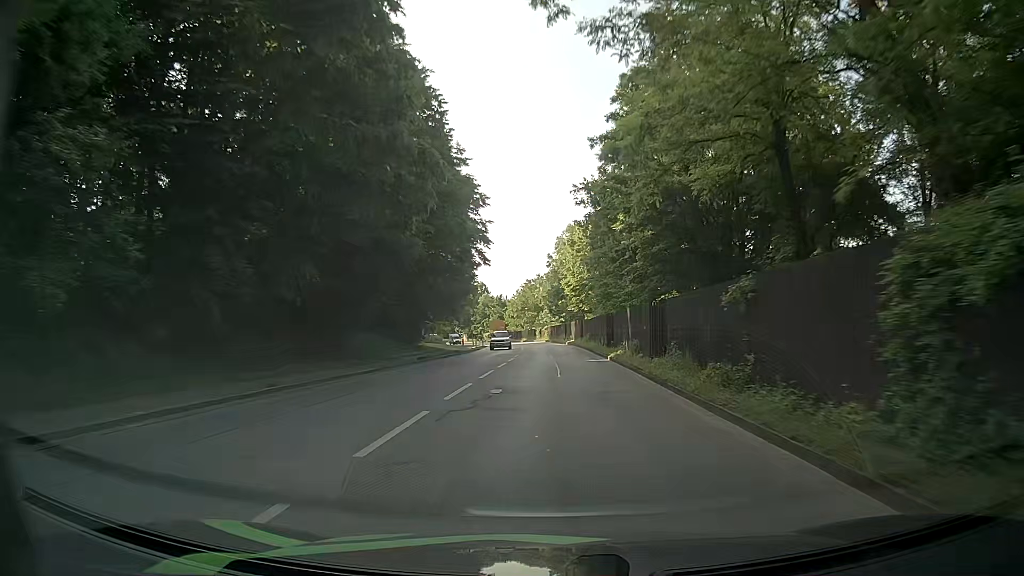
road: primary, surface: asphalt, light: Day
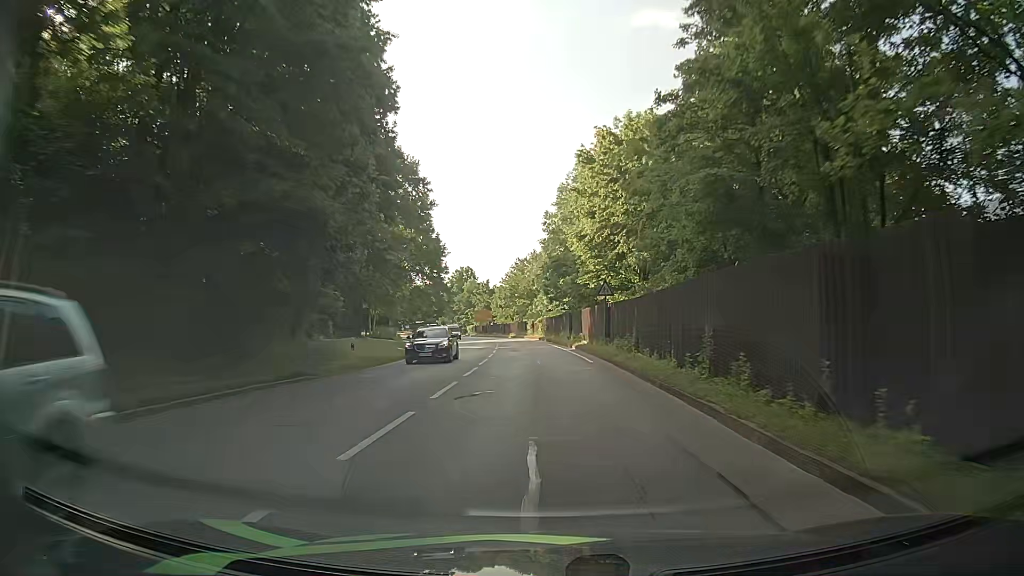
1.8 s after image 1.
(+0.4, +30.3) m; 0°
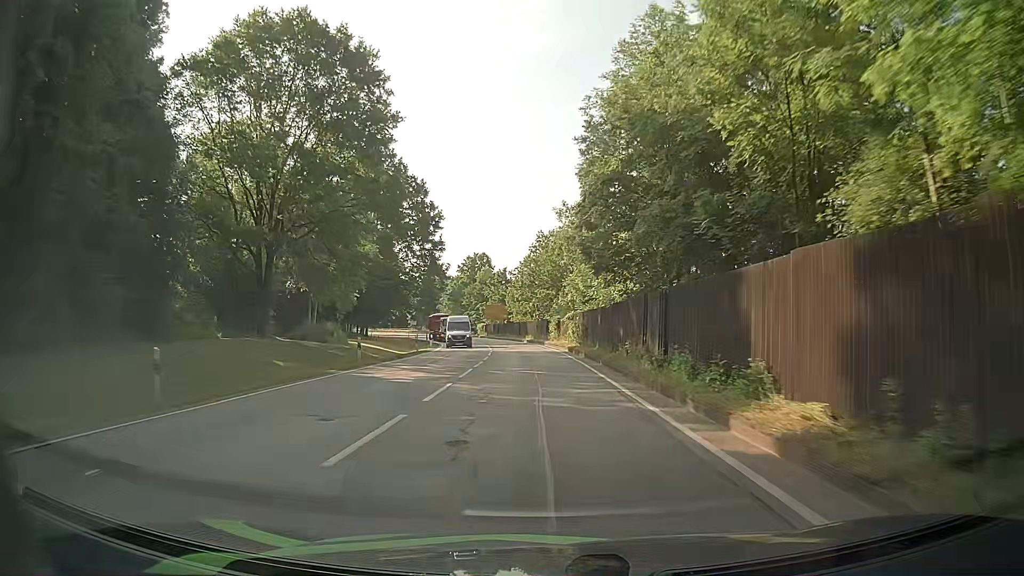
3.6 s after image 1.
(-0.5, +30.6) m; -3°
(0, +10) (0, +20) (-1, +30) (-1, +40) (-2, +50) (-3, +60) (-4, +70) (-6, +80) (-7, +90) (-10, +99) m
